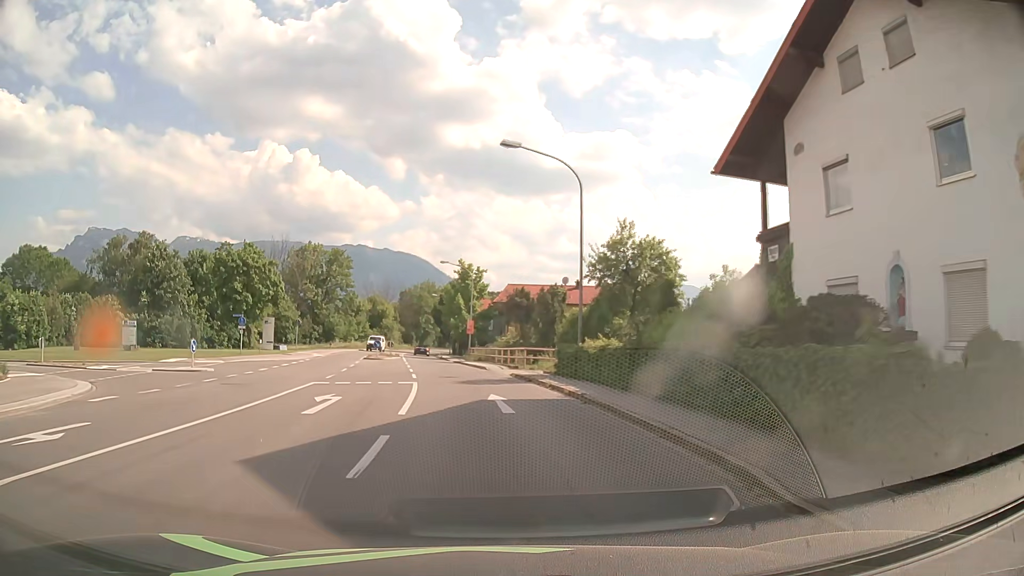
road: primary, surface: asphalt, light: Day
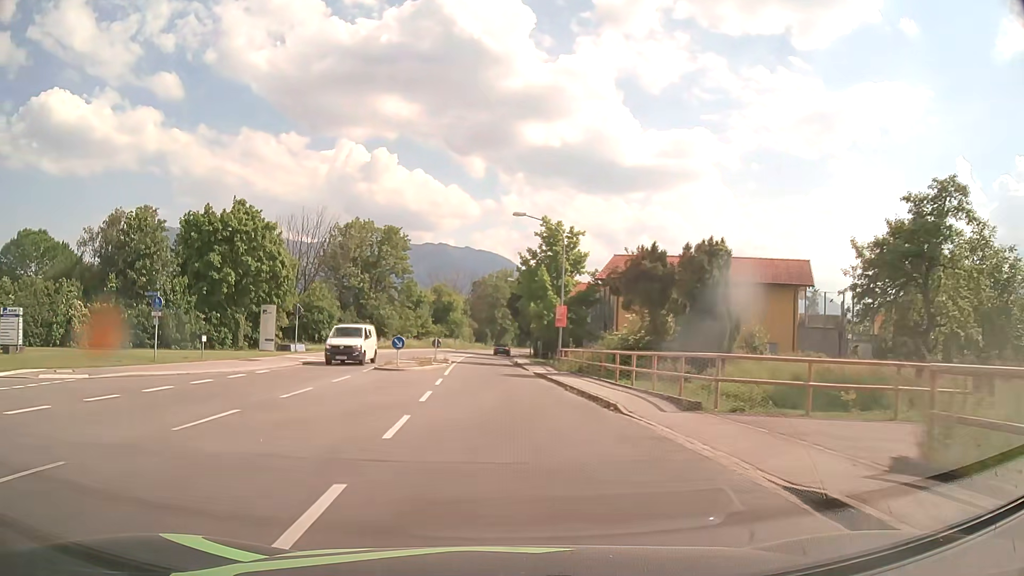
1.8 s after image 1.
(-1.5, +23.0) m; -7°
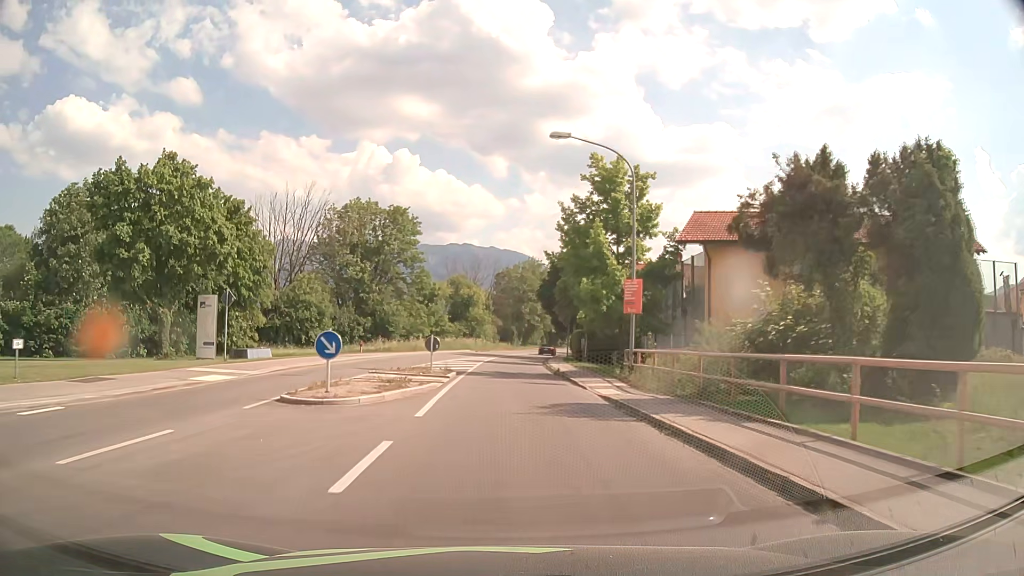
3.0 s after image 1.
(-0.4, +15.5) m; -3°
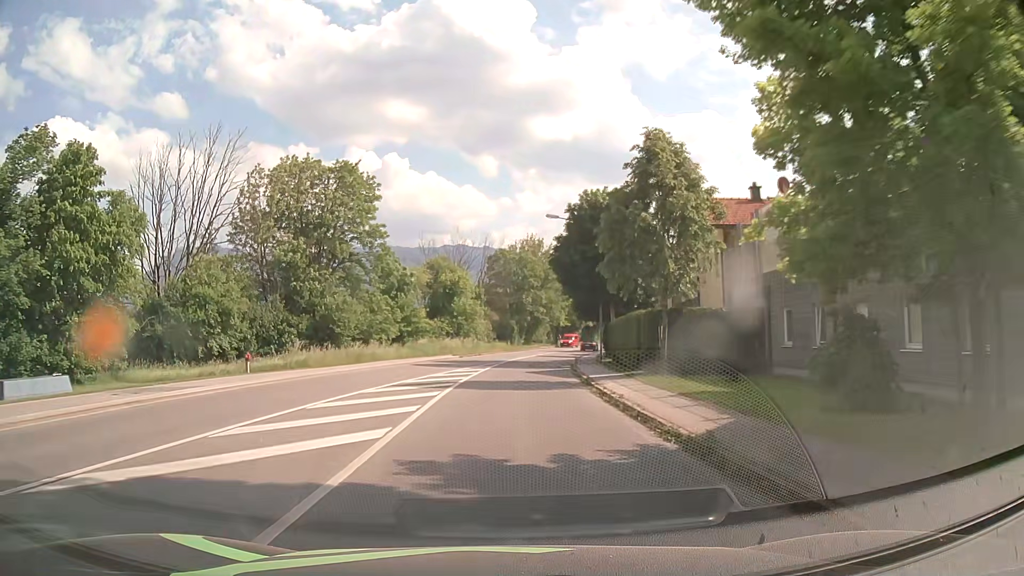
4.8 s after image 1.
(+0.1, +23.2) m; +1°
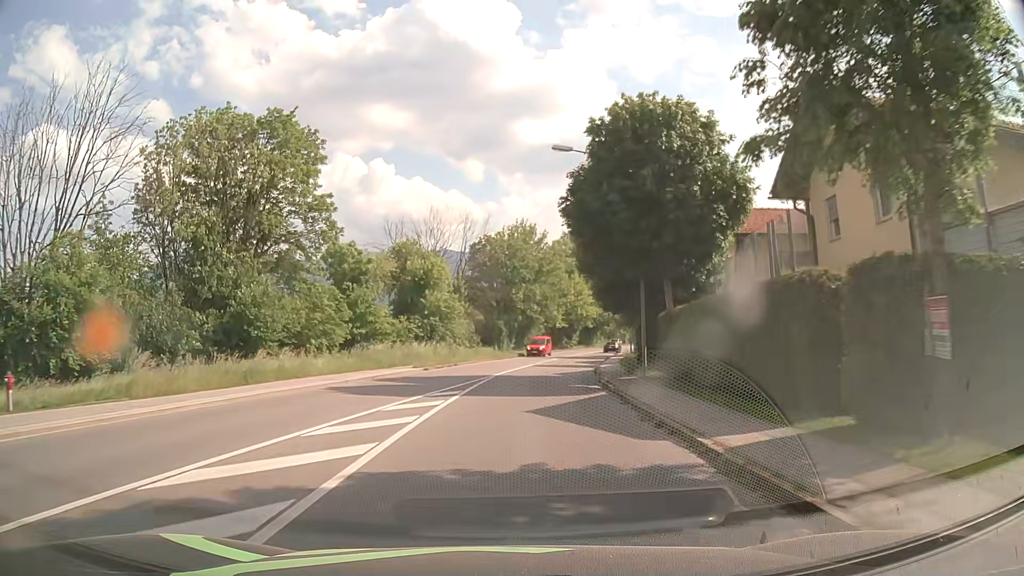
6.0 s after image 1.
(-0.1, +15.4) m; +1°
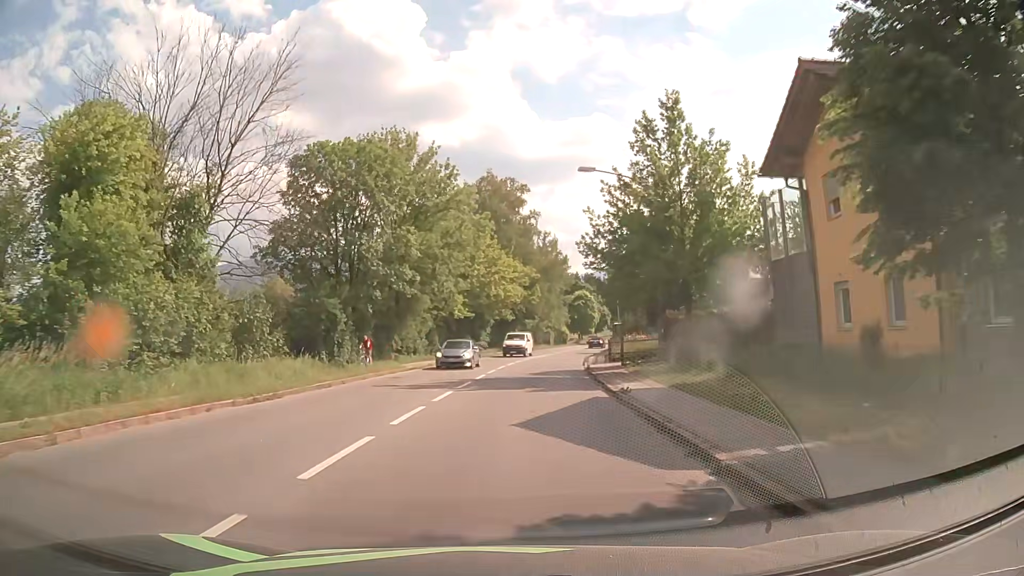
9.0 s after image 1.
(+2.5, +38.2) m; +8°
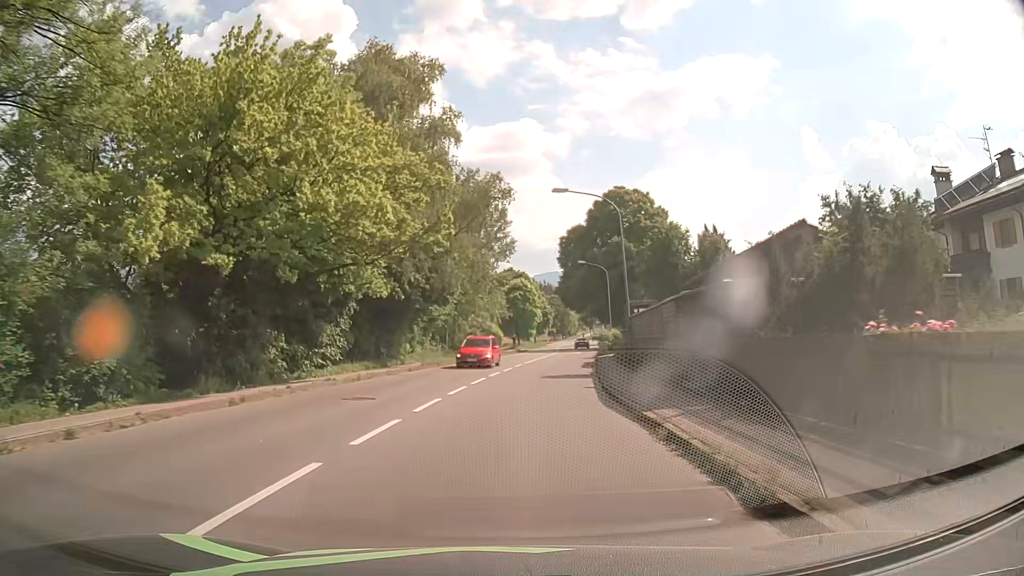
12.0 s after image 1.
(+2.2, +37.9) m; +6°
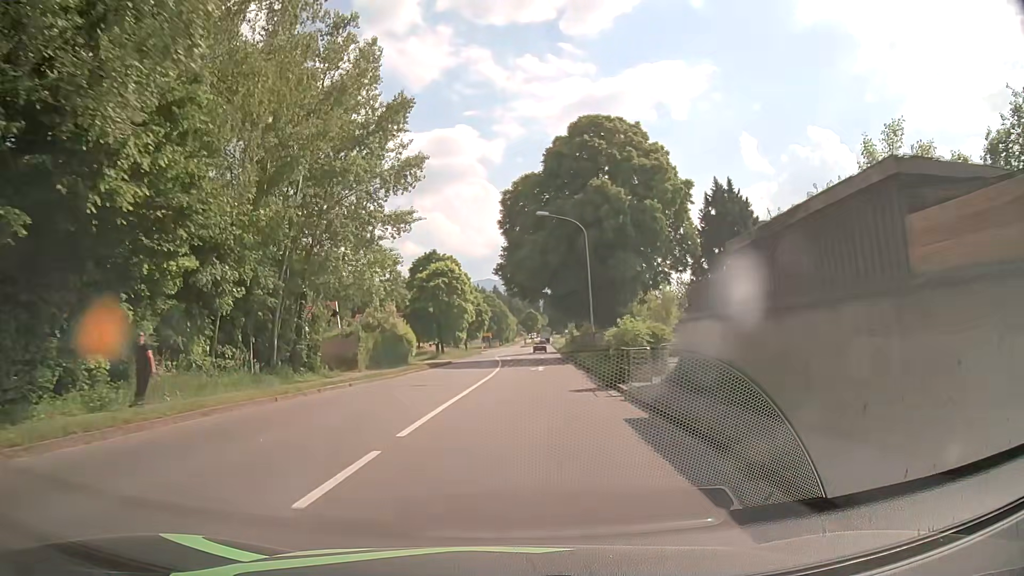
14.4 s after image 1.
(+1.5, +30.4) m; +6°
